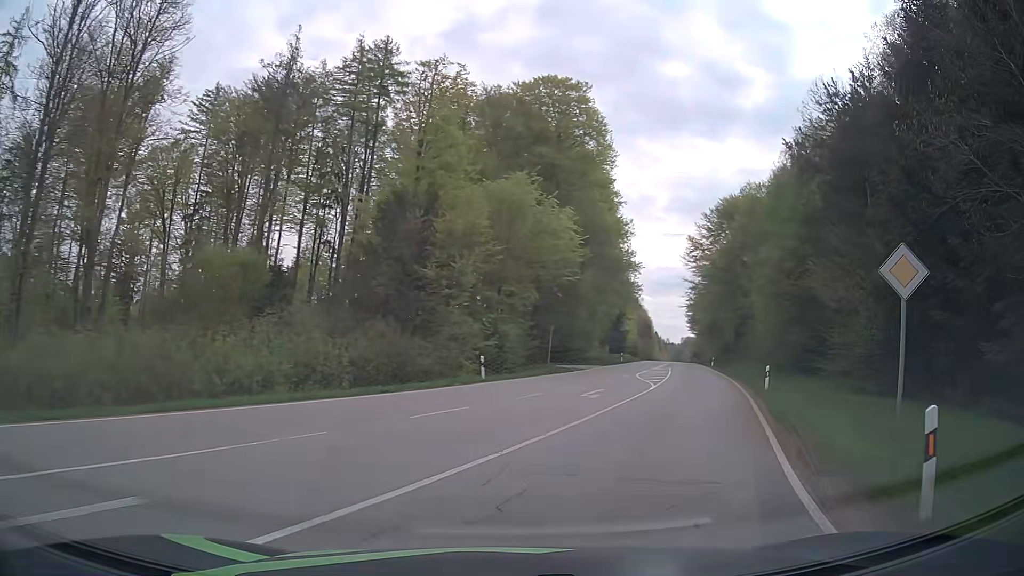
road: secondary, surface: asphalt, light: Day
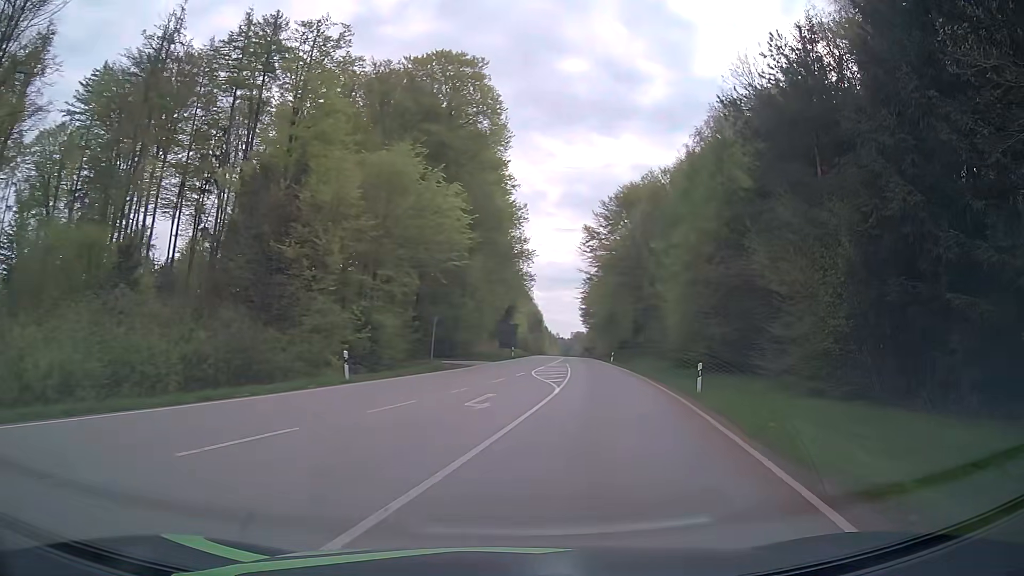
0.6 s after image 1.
(+0.4, +5.5) m; +9°
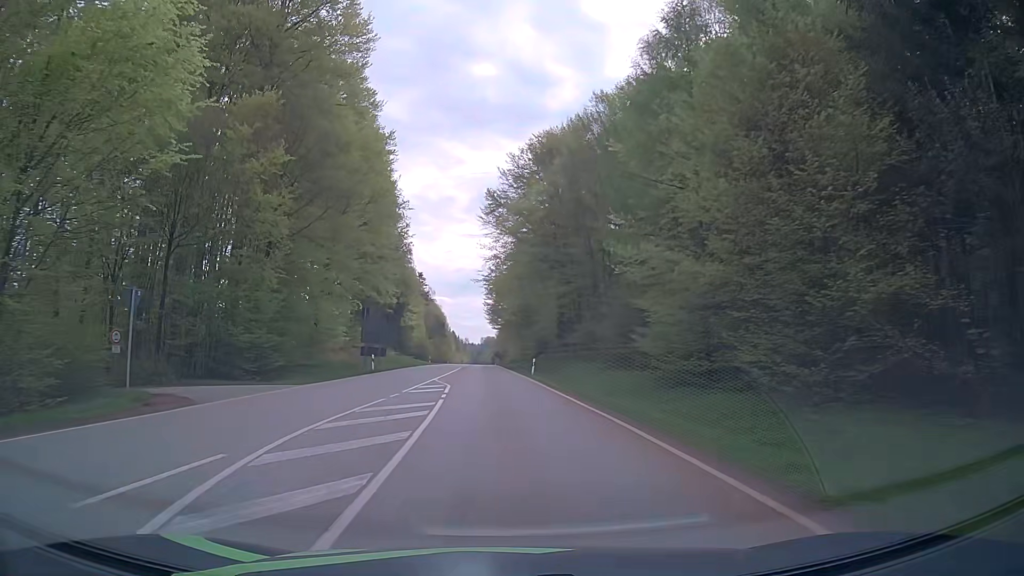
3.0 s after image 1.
(+3.4, +26.1) m; +8°
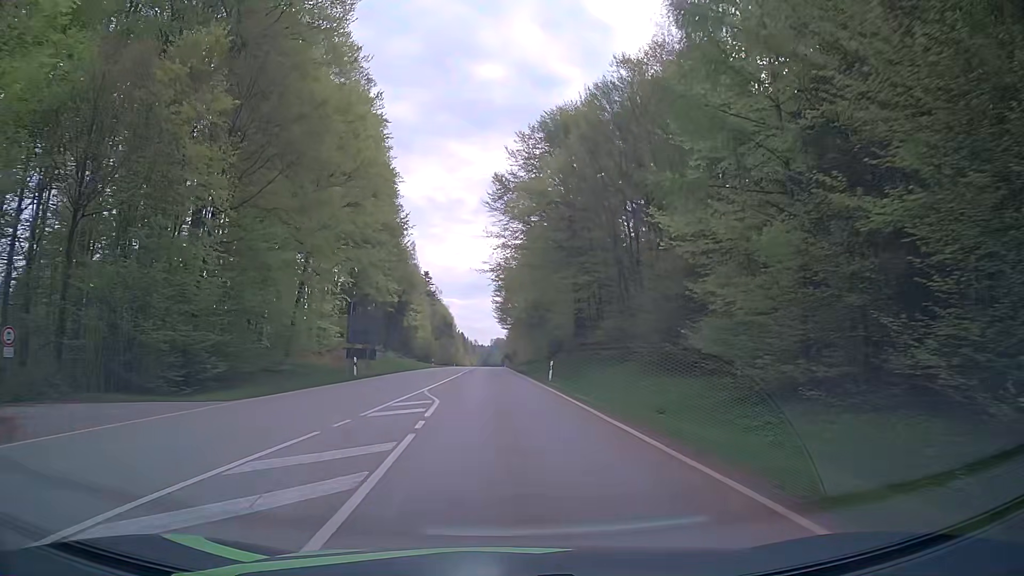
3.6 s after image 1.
(-0.1, +7.8) m; -1°
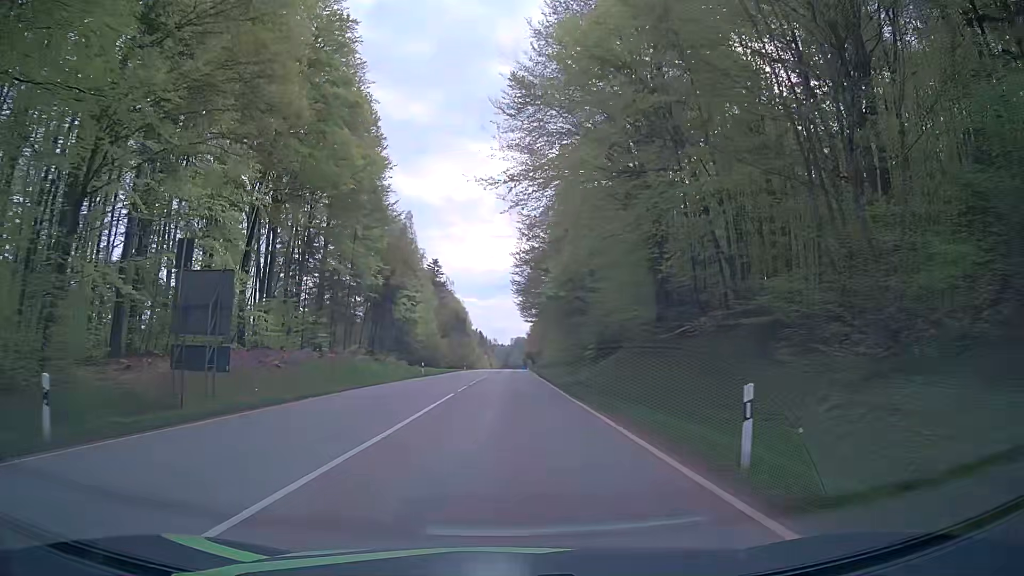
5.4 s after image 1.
(-0.6, +26.4) m; -3°
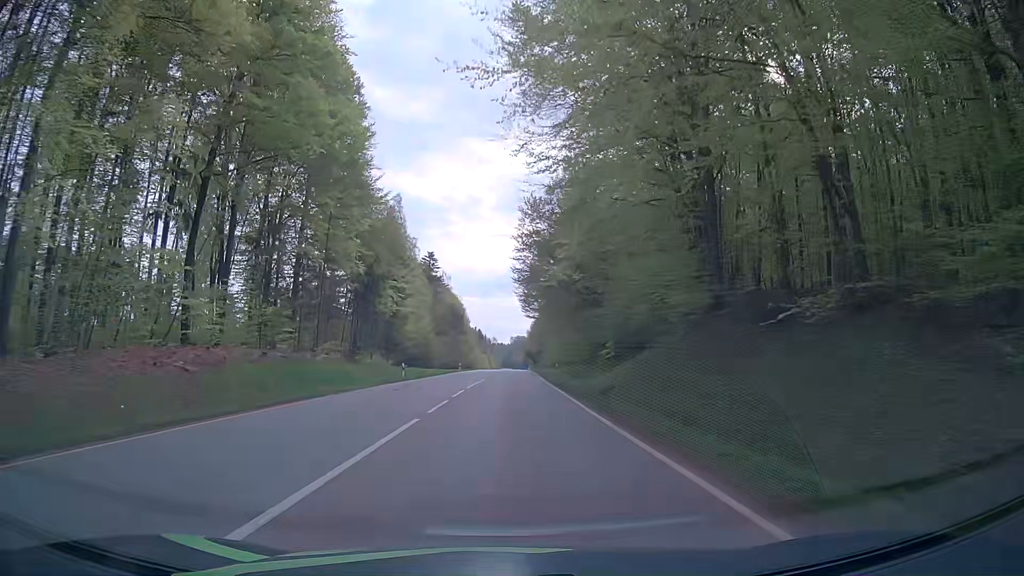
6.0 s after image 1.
(+0.1, +9.8) m; -1°
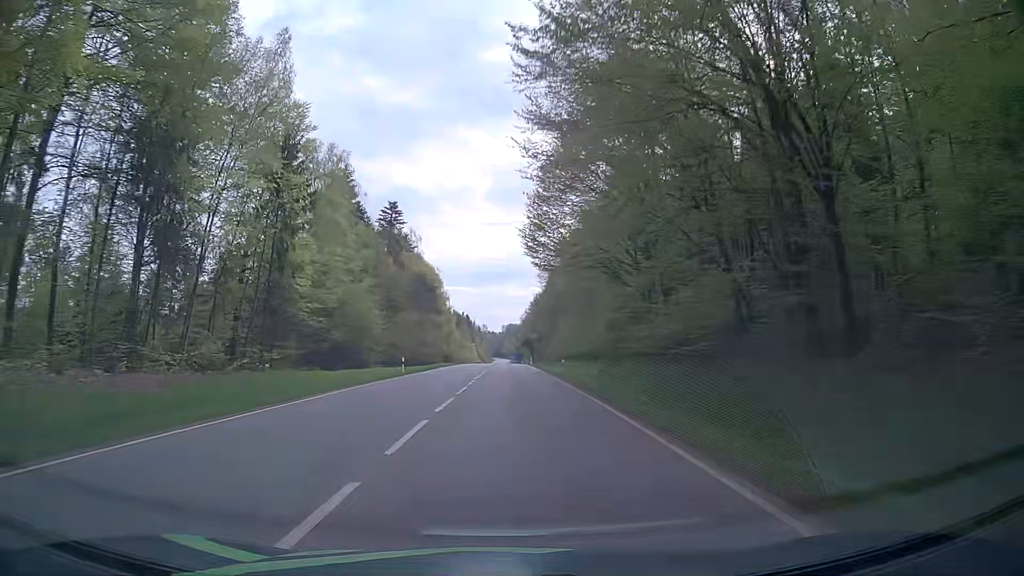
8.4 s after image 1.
(+0.7, +43.5) m; +1°
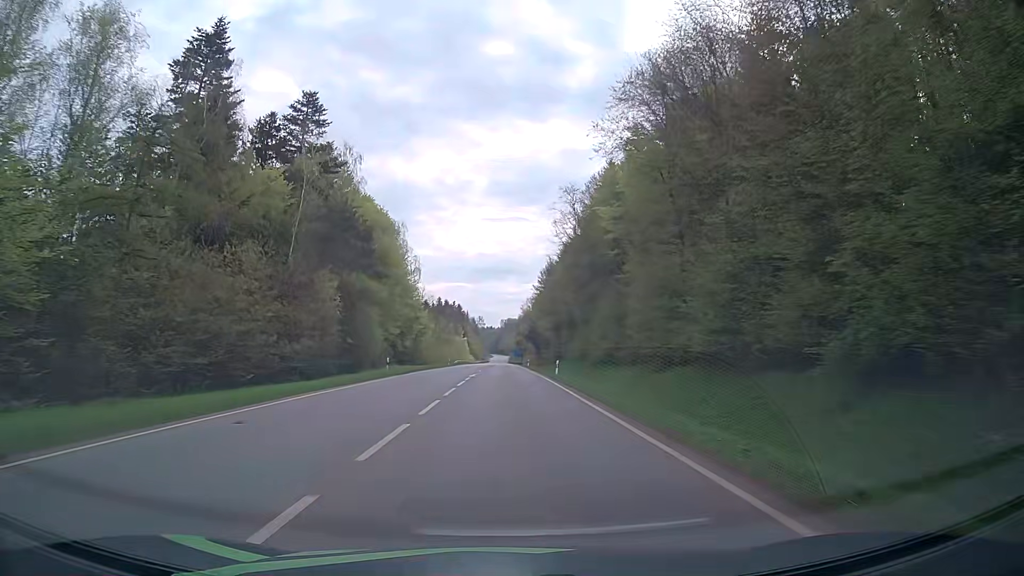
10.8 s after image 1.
(+0.9, +49.6) m; +1°
(0, +10) (0, +20) (0, +30) (0, +40) (0, +50) (0, +60) (0, +70) (0, +80) (0, +90) (-1, +100) m
